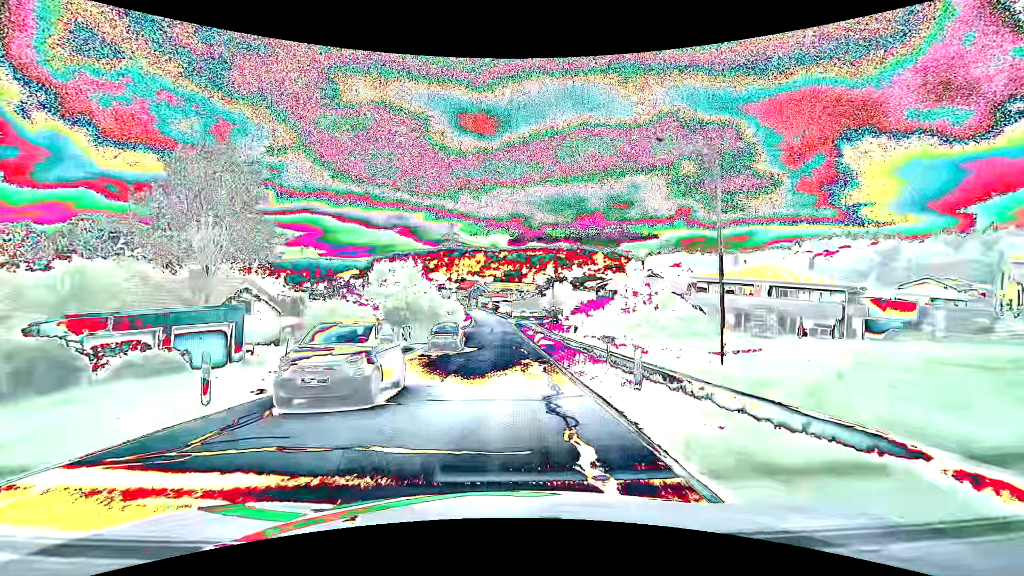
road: secondary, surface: asphalt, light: Day
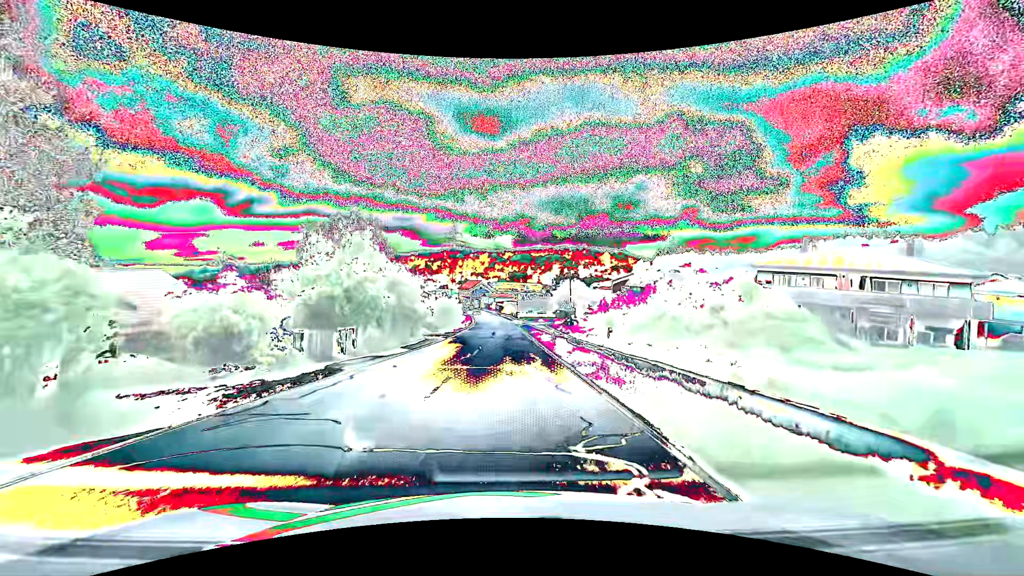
(-0.1, +13.5) m; -1°
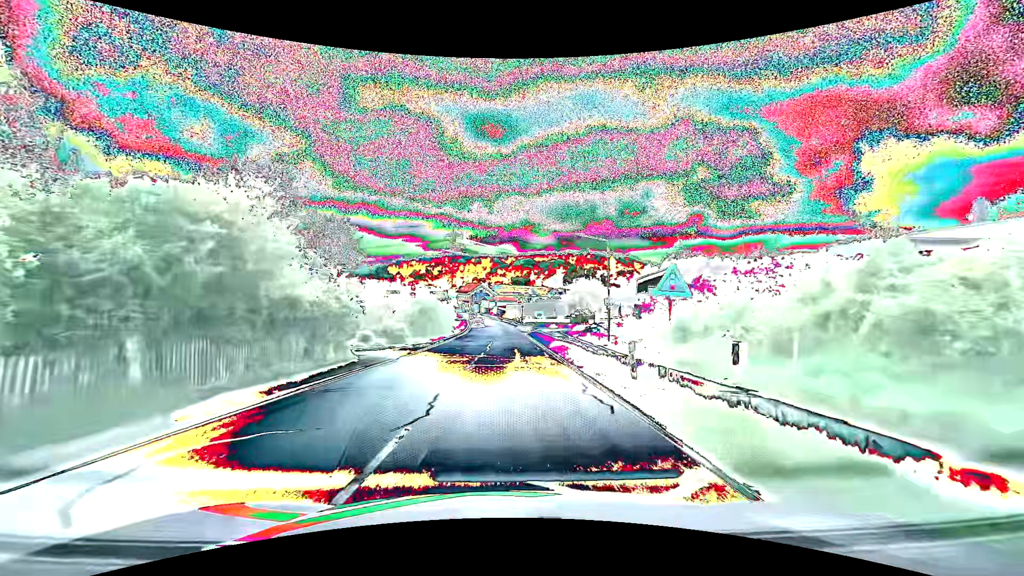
(-0.1, +18.0) m; -1°
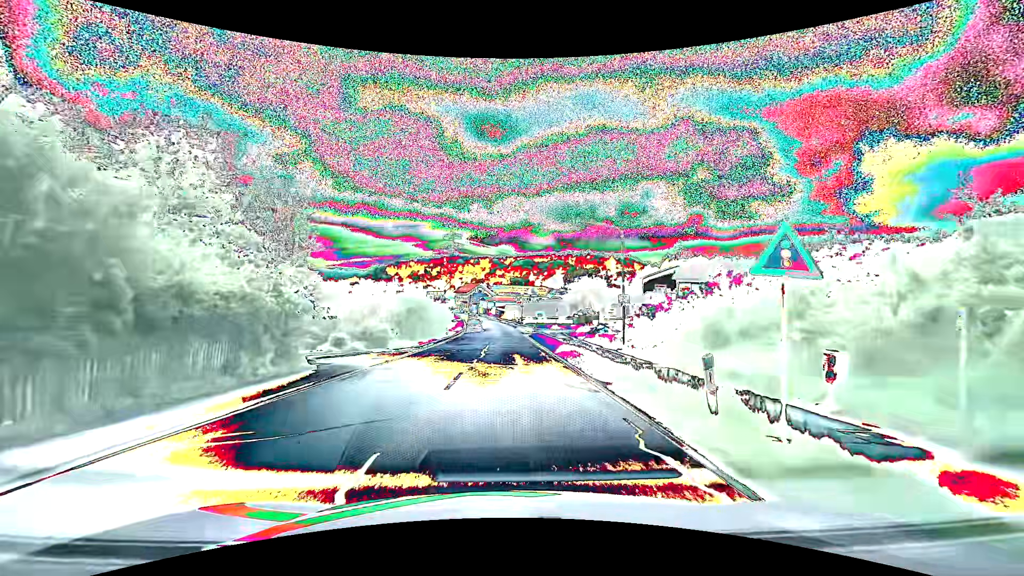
(0.0, +4.5) m; 0°
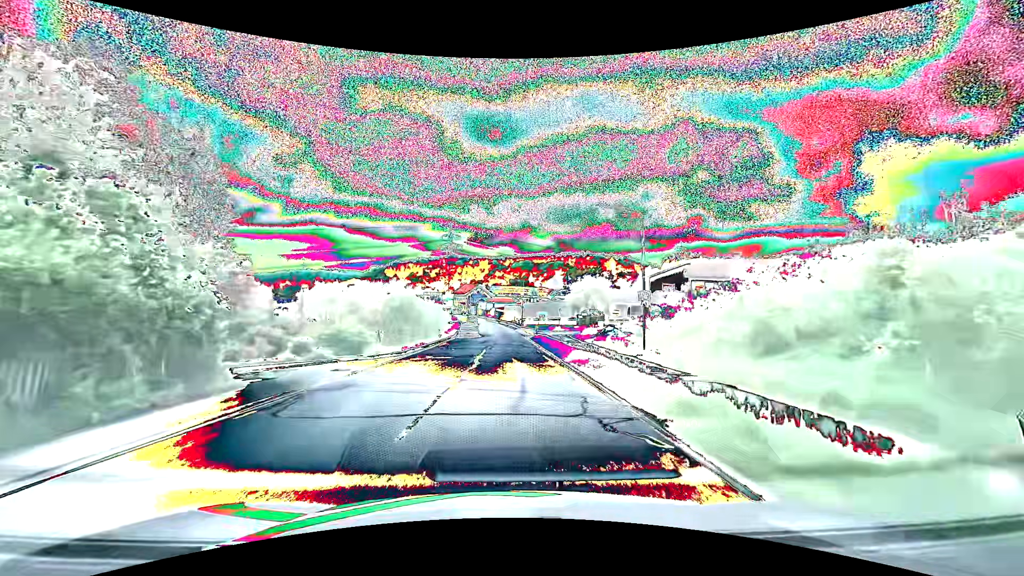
(0.0, +4.5) m; 0°
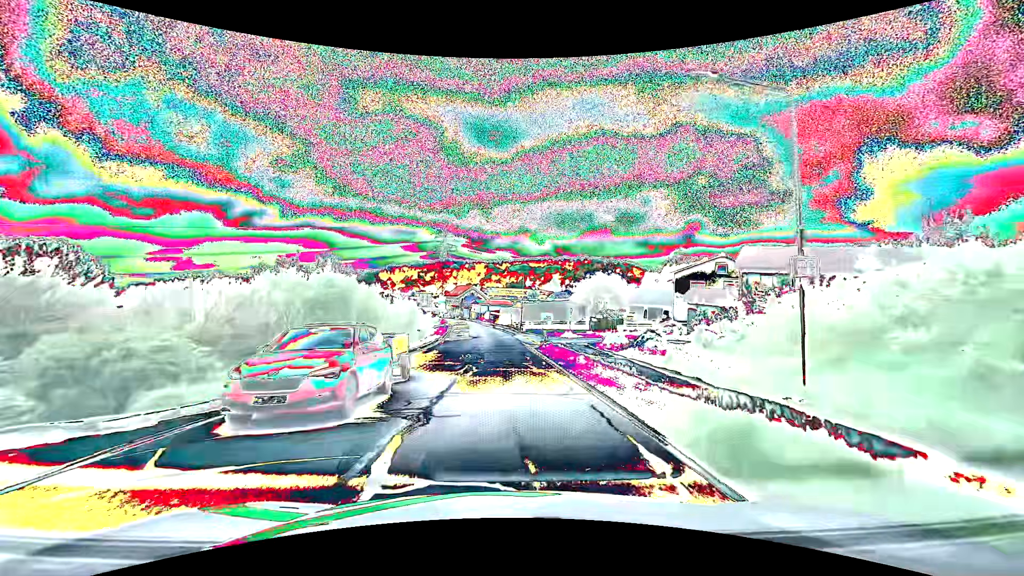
(0.0, +13.4) m; 0°
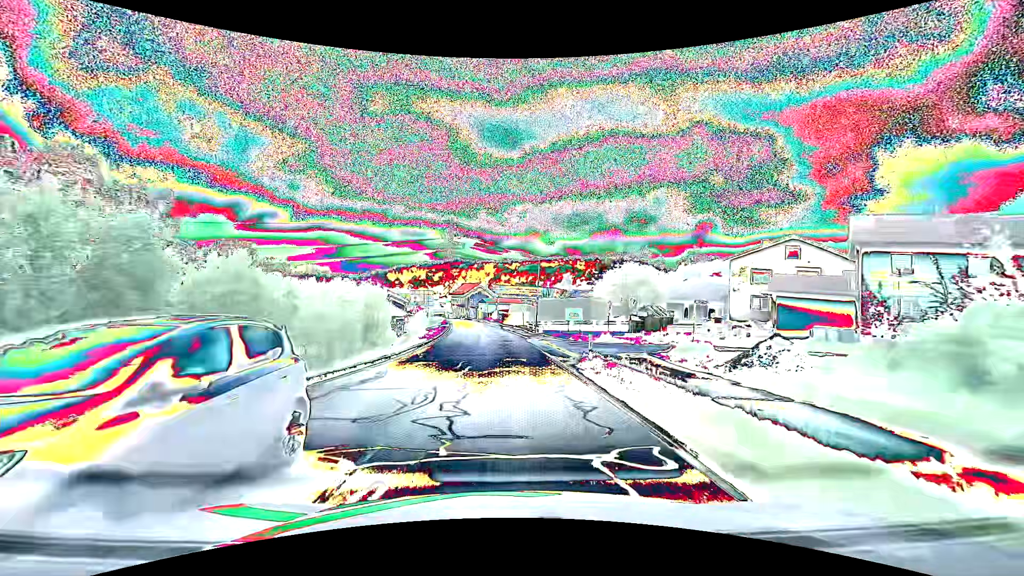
(0.0, +13.6) m; 0°
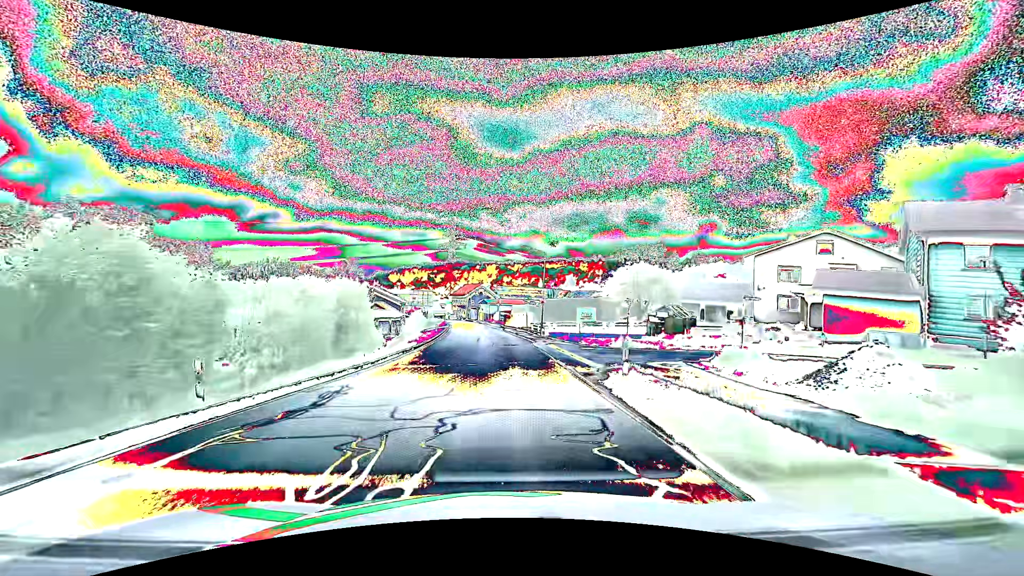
(0.0, +4.5) m; 0°
(0, +10) (0, +20) (-1, +30) (-1, +40) (-2, +50) (-3, +60) (-4, +70) (-5, +80) (-6, +90) (-7, +100) m
